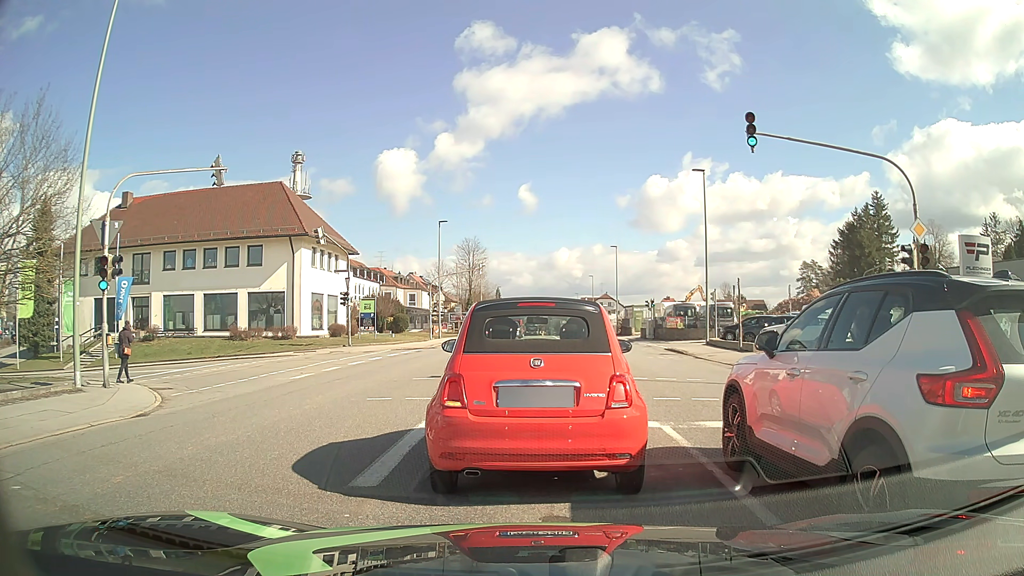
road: tertiary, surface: asphalt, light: Day
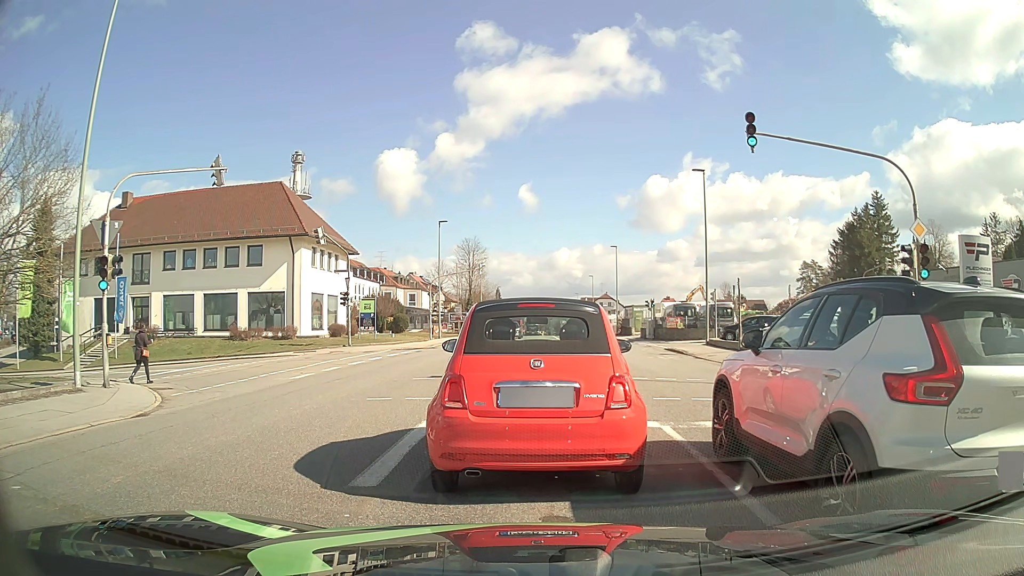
(0.0, 0.0) m; 0°
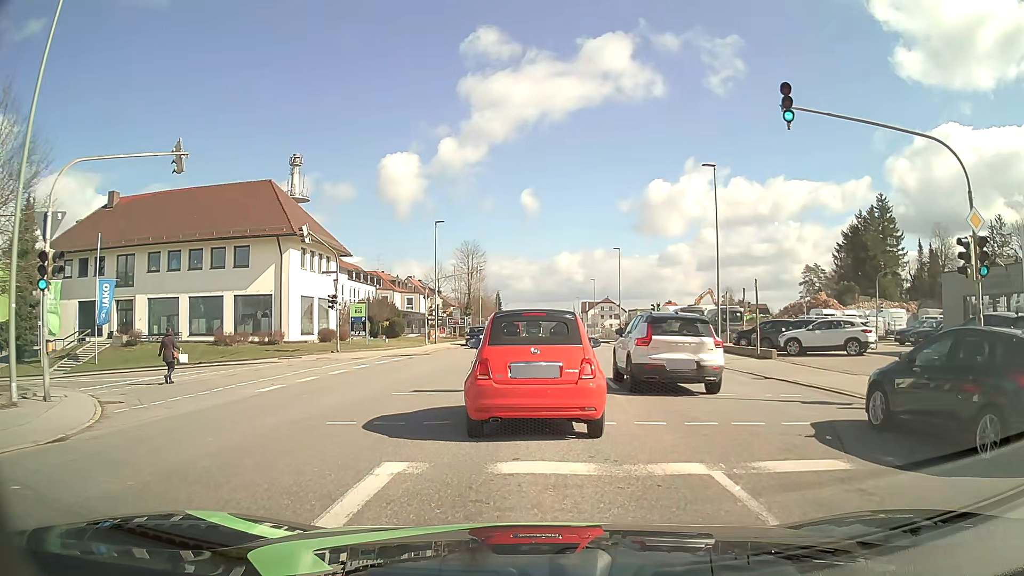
(0.0, +2.7) m; 0°
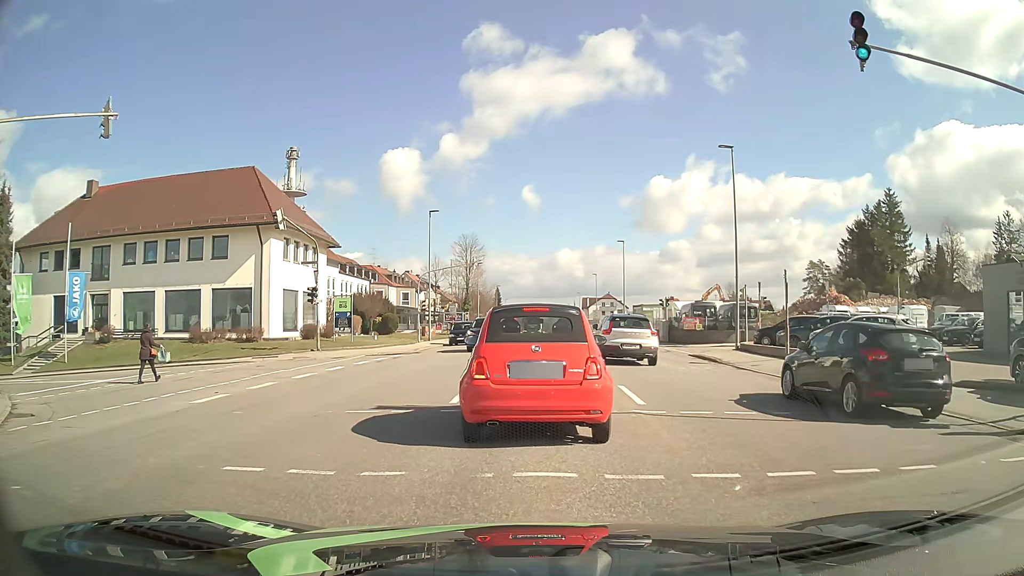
(0.0, +3.4) m; -1°
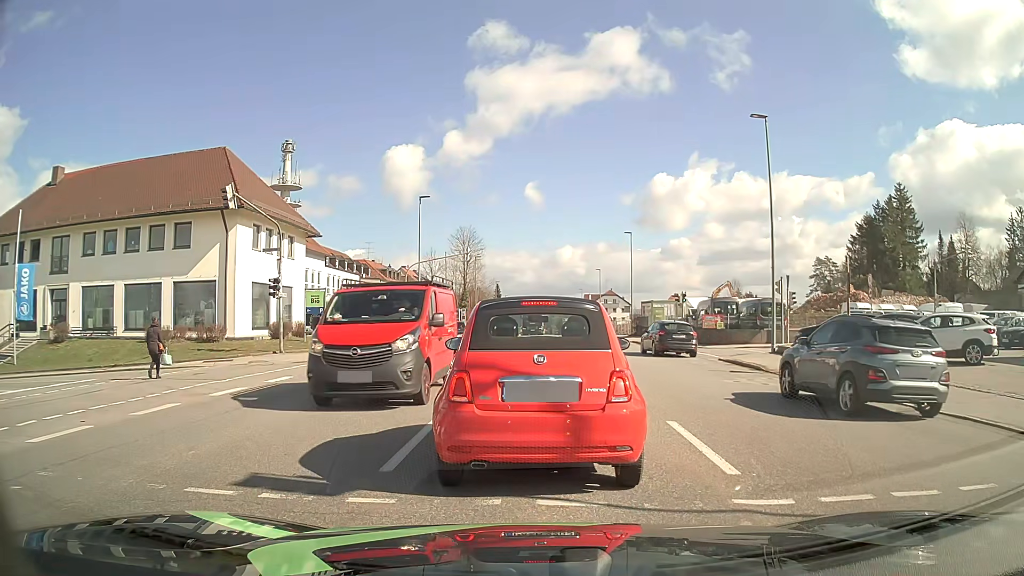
(+0.1, +4.9) m; +2°
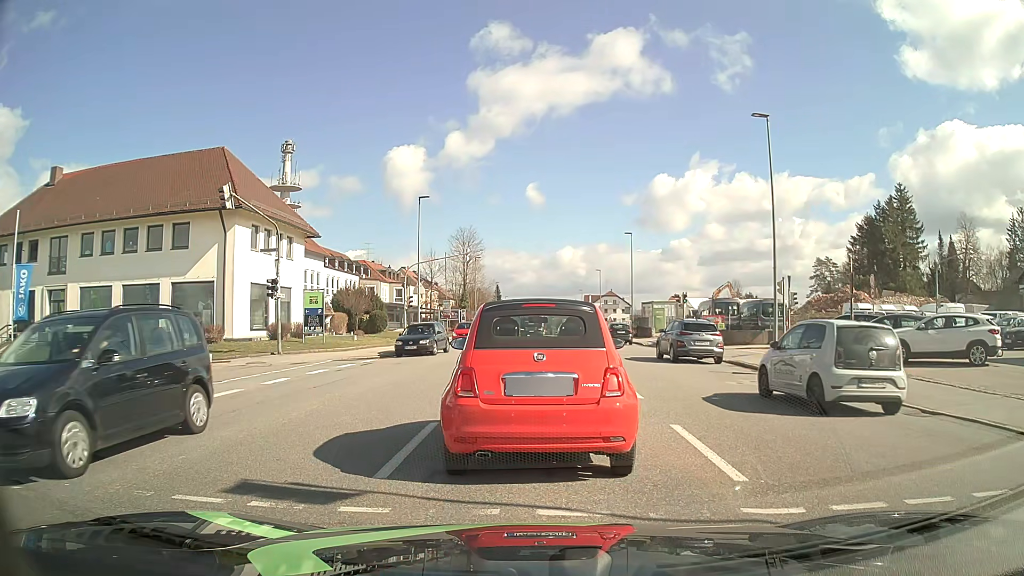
(0.0, +0.3) m; 0°
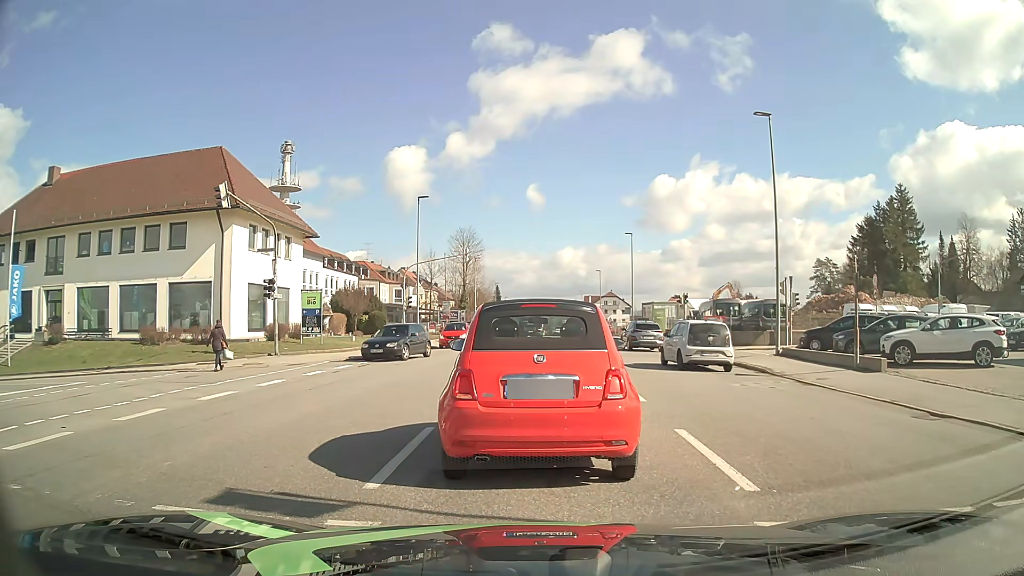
(0.0, +0.3) m; 0°
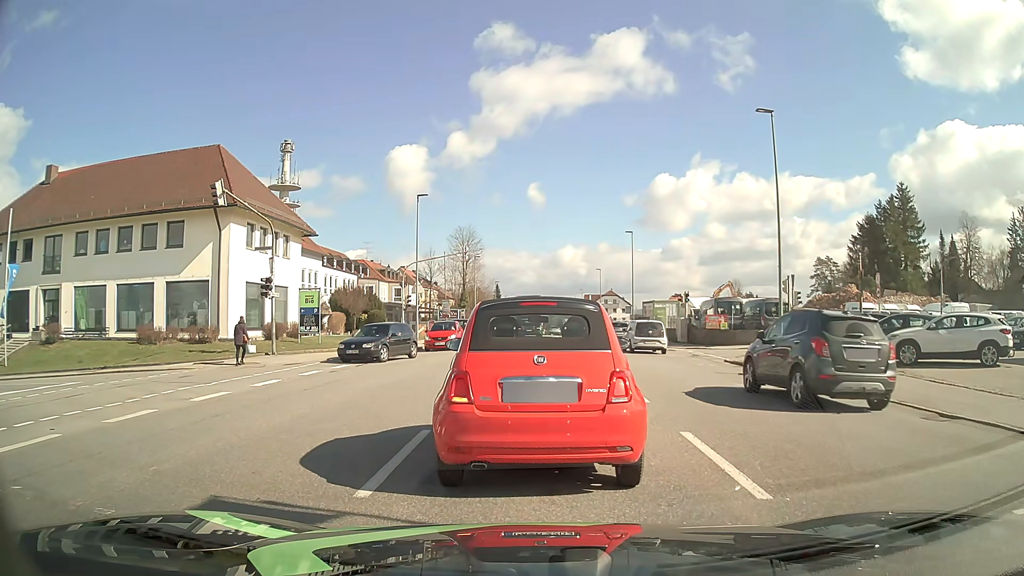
(0.0, +0.3) m; 0°
